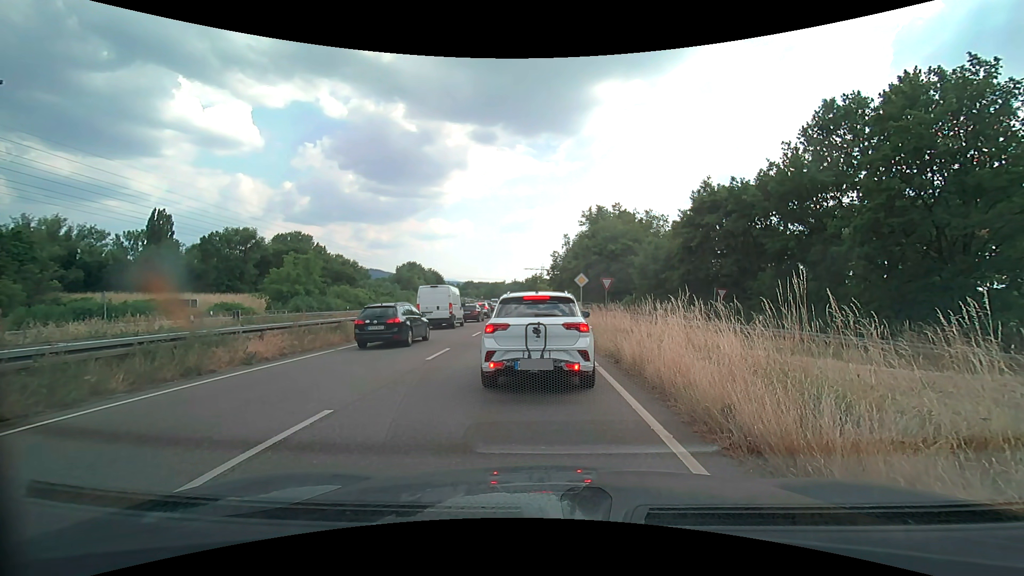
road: trunk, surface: asphalt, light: Day
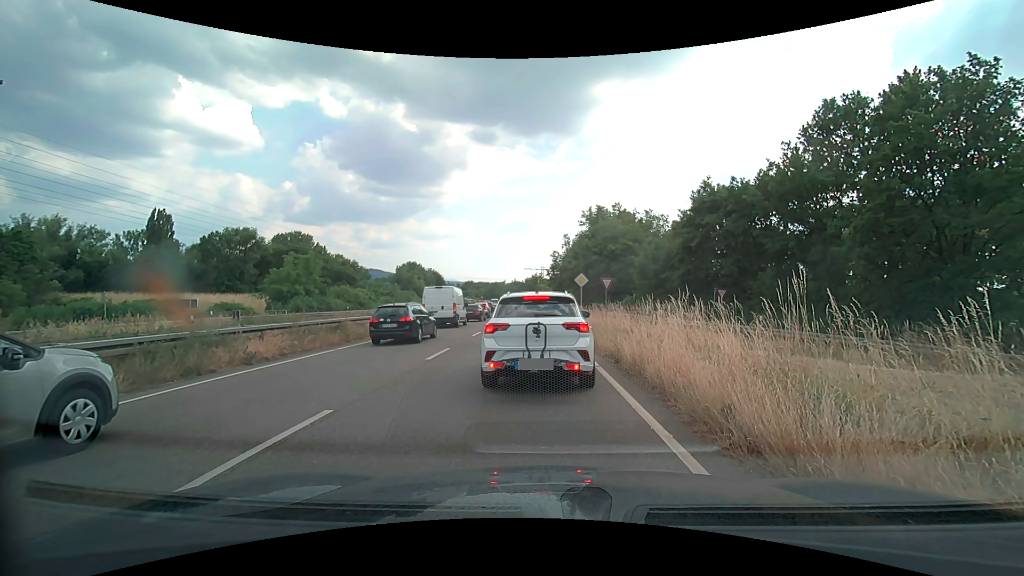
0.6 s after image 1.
(0.0, 0.0) m; 0°
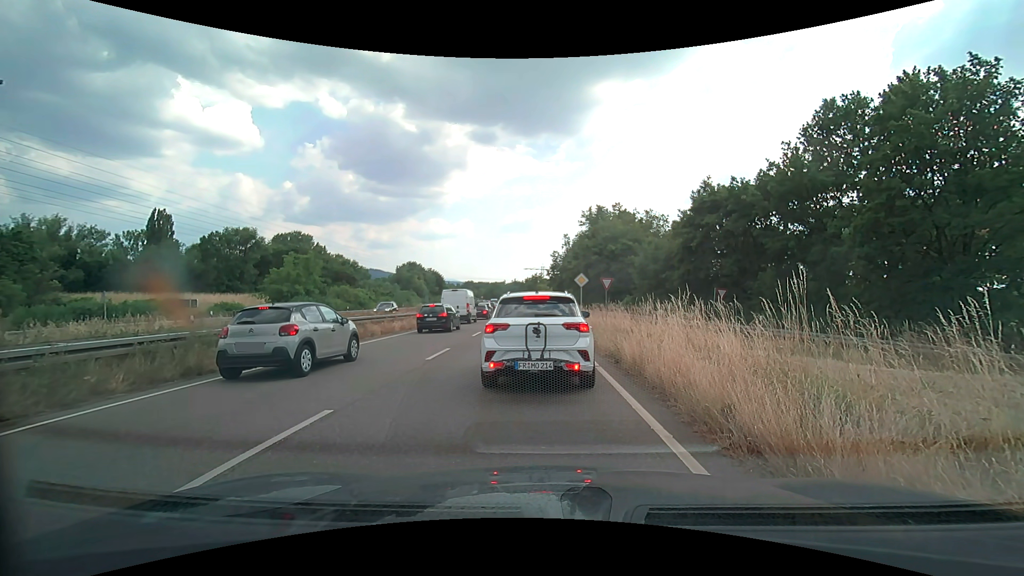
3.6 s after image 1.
(0.0, 0.0) m; 0°
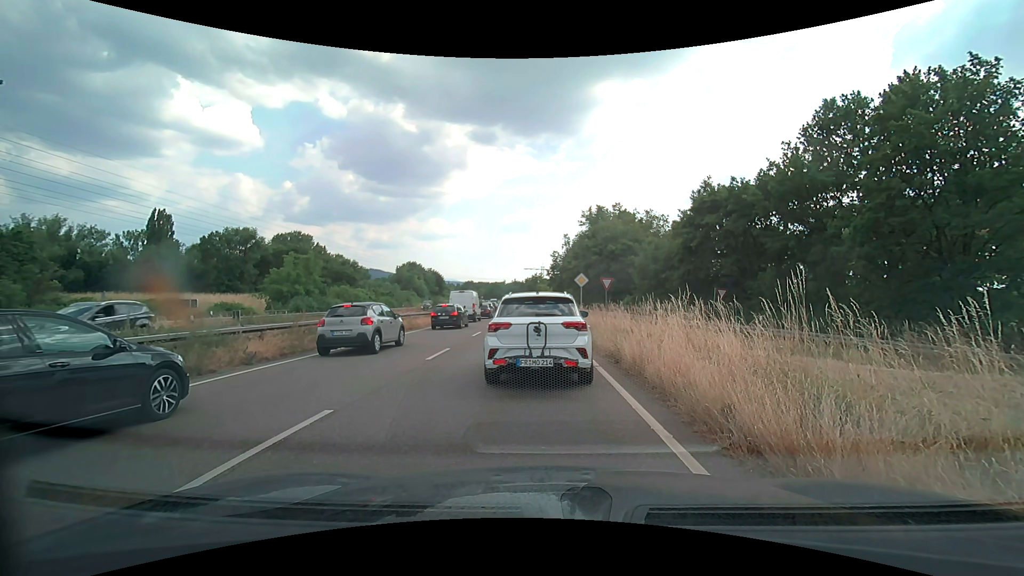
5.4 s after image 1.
(0.0, 0.0) m; 0°
